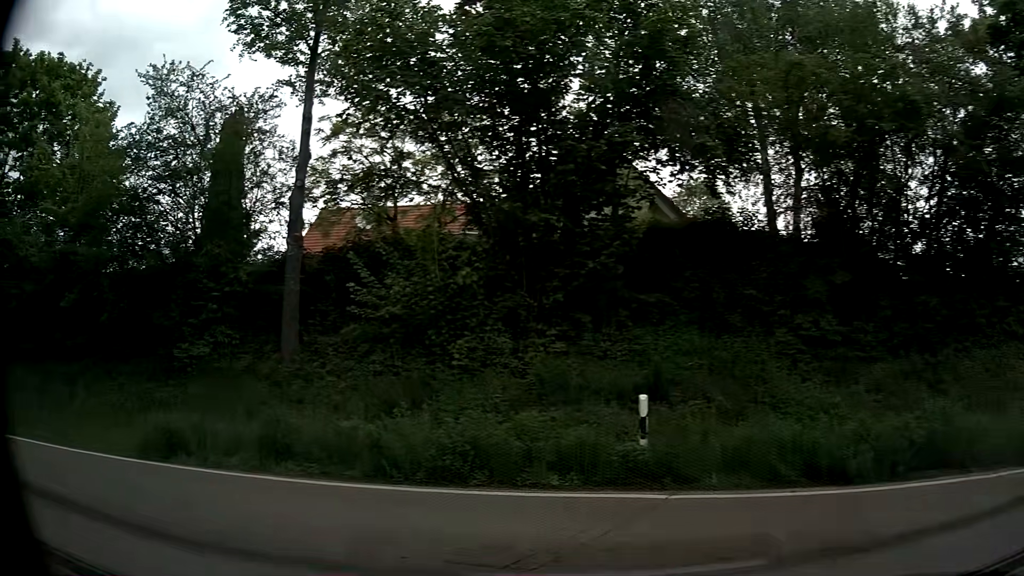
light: Day
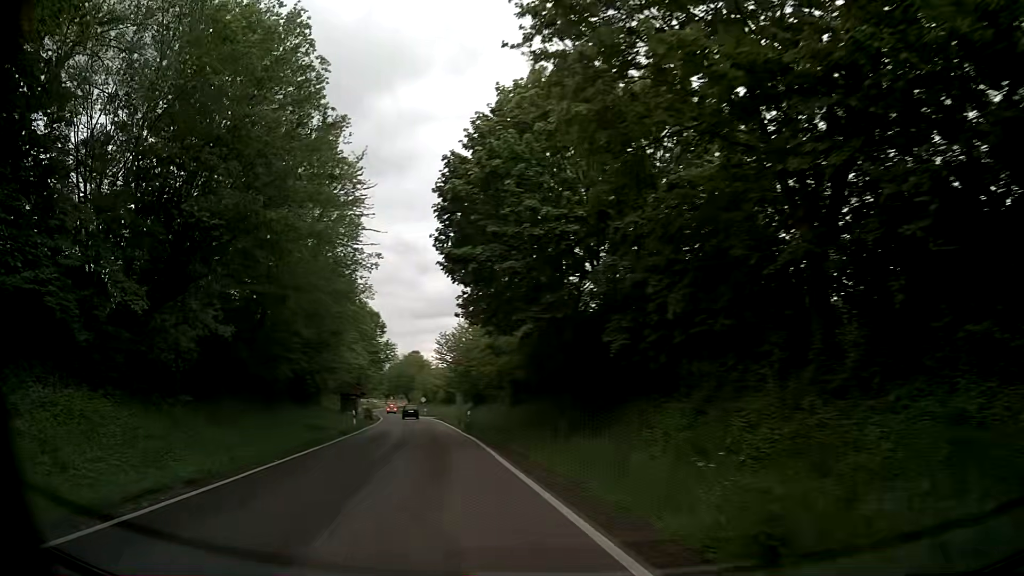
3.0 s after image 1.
(-8.9, +10.3) m; -66°
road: tertiary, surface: asphalt
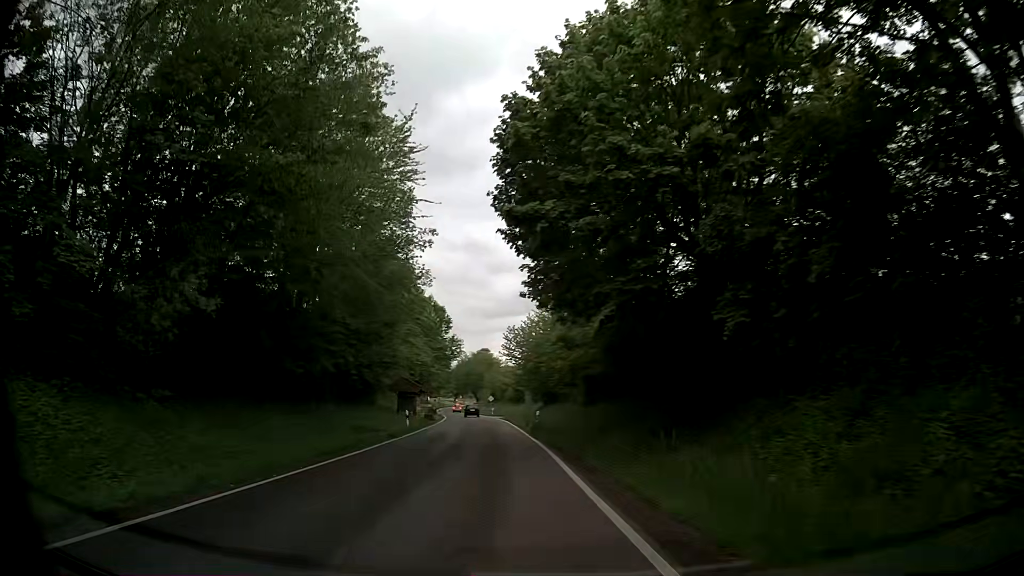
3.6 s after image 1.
(-0.3, +4.5) m; -6°
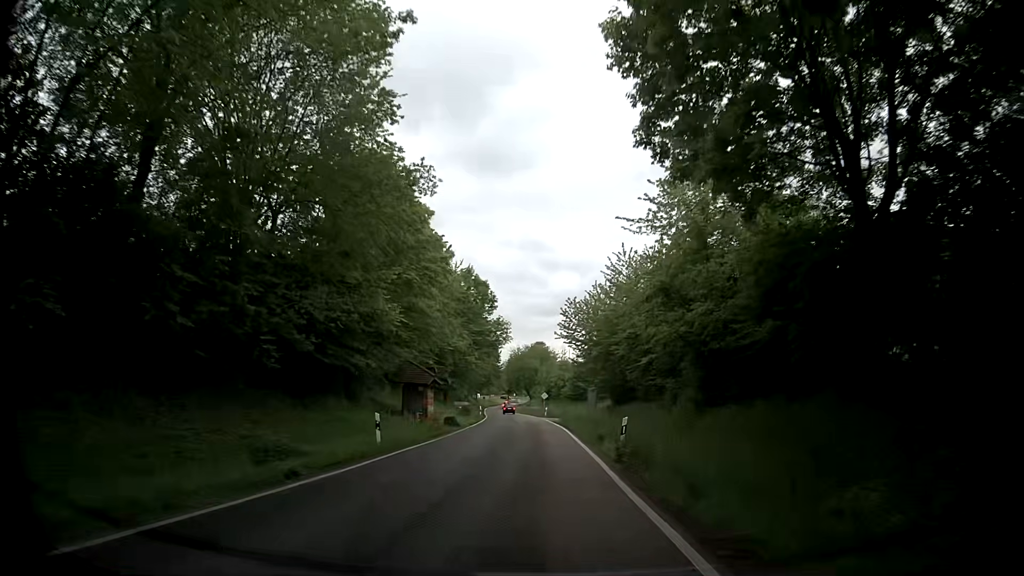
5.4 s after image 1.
(-1.1, +16.5) m; -5°
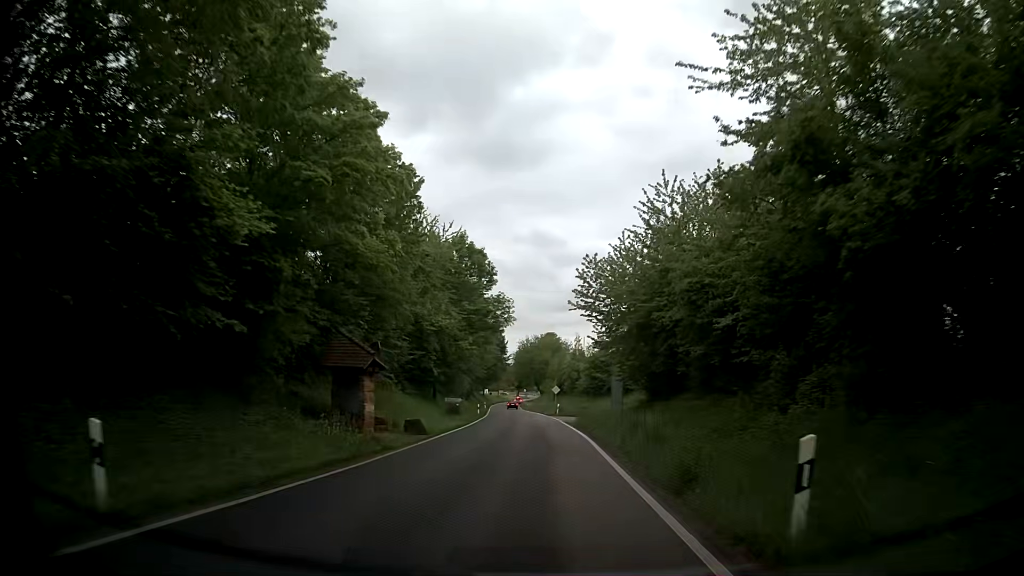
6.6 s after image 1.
(-0.1, +12.5) m; -1°
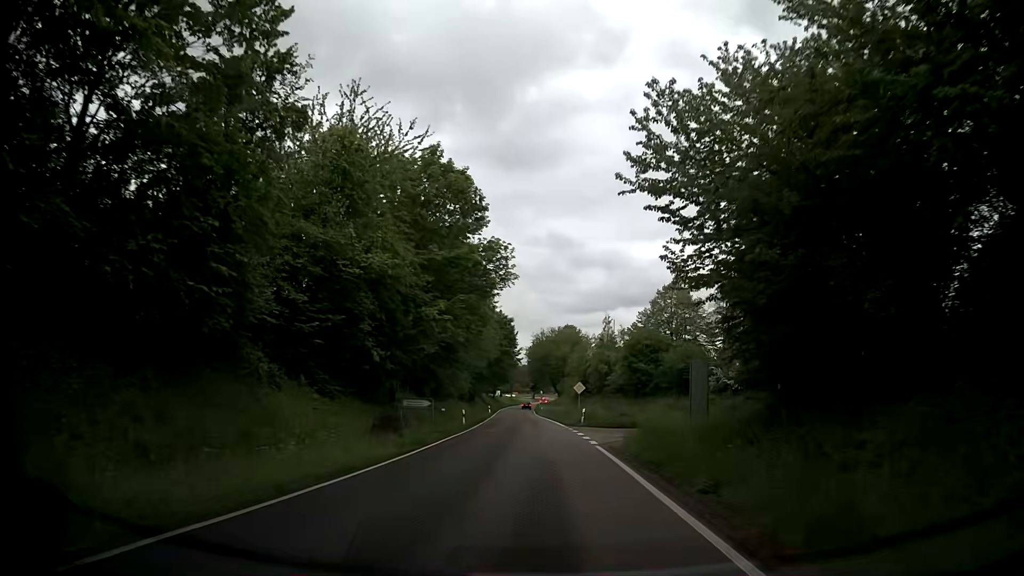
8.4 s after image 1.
(-0.4, +19.8) m; -2°
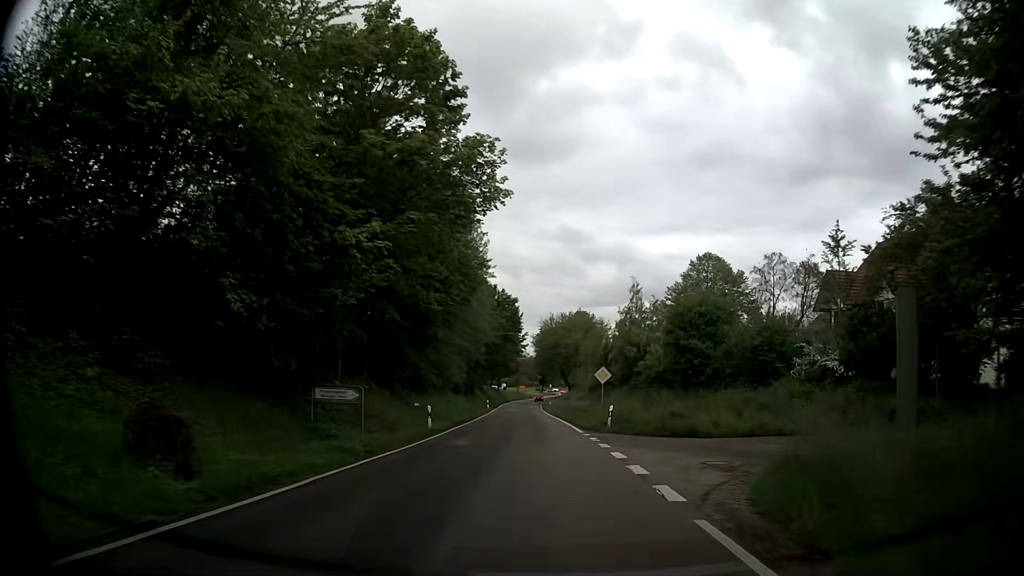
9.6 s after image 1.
(0.0, +13.4) m; 0°
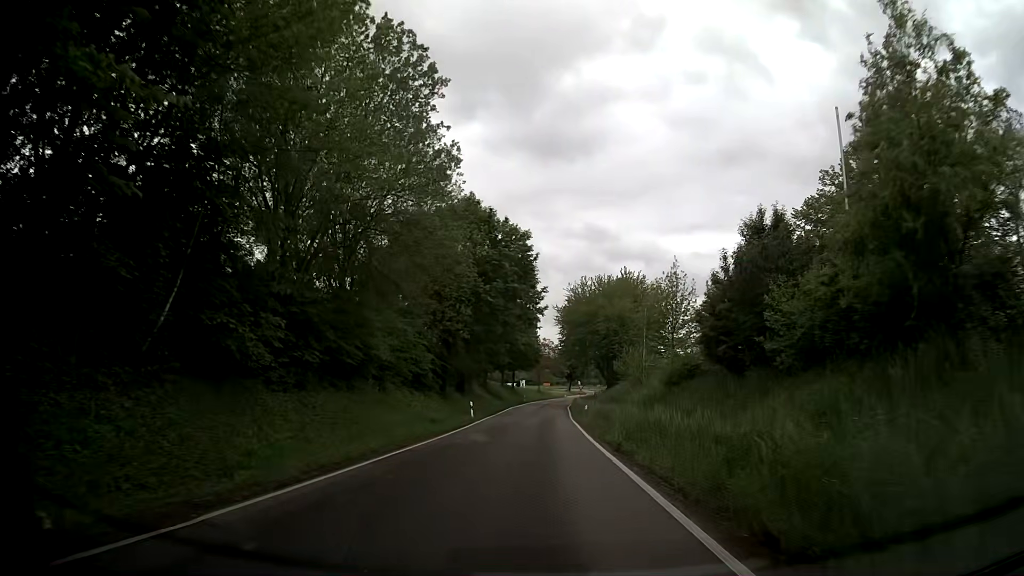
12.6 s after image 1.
(-0.8, +33.2) m; -2°
(0, +10) (-1, +20) (-1, +30) (-1, +40) (-1, +50) (-1, +60) (-1, +70) (-1, +80) (-1, +90) (0, +100) m
